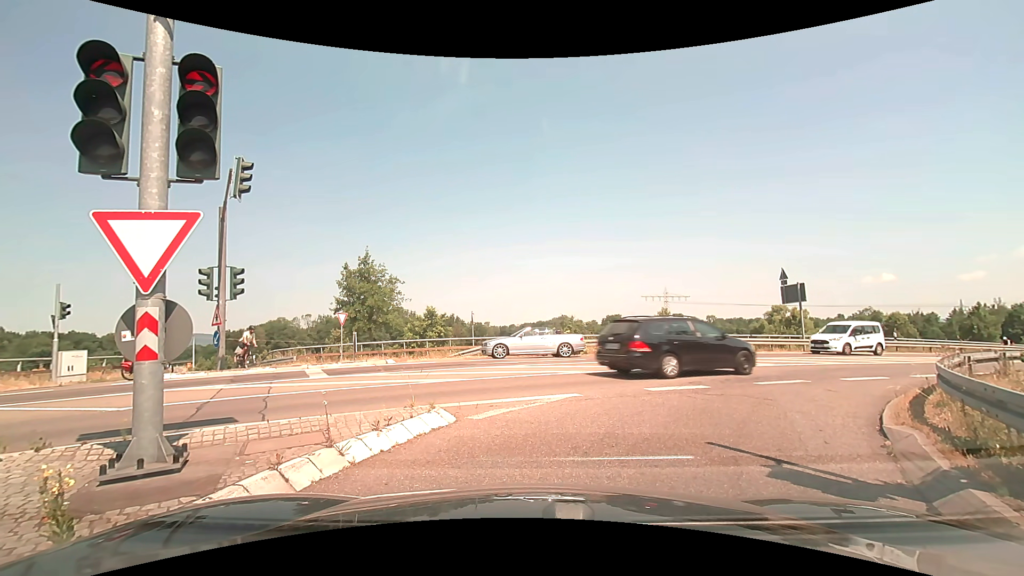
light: Day
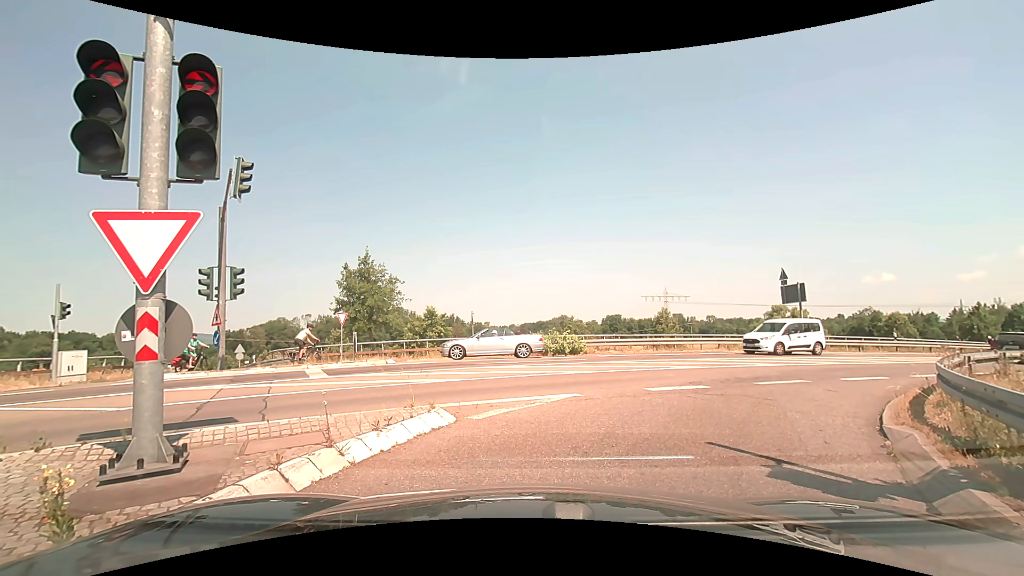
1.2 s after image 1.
(0.0, 0.0) m; 0°
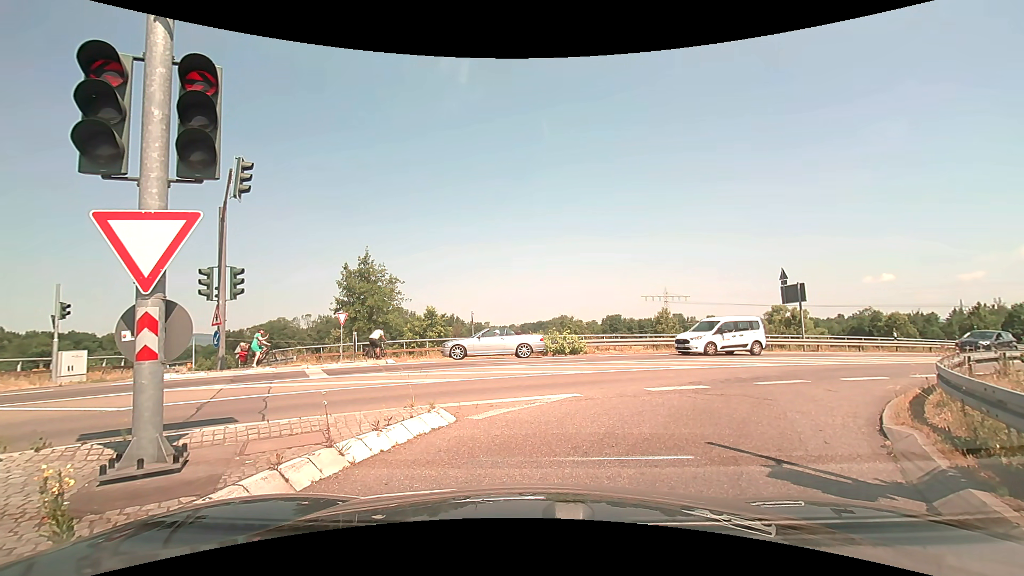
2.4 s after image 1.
(0.0, 0.0) m; 0°
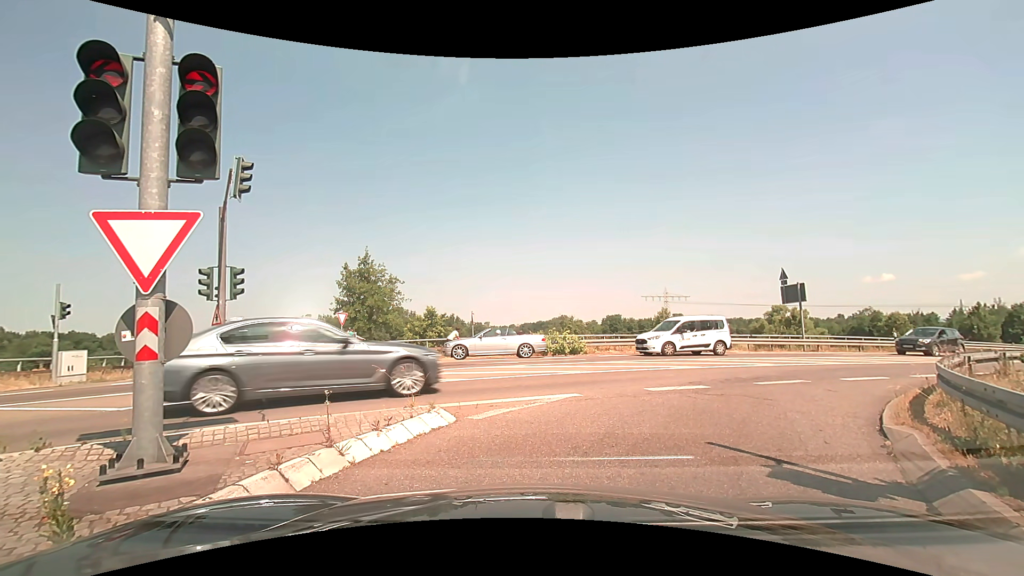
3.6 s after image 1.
(0.0, 0.0) m; 0°
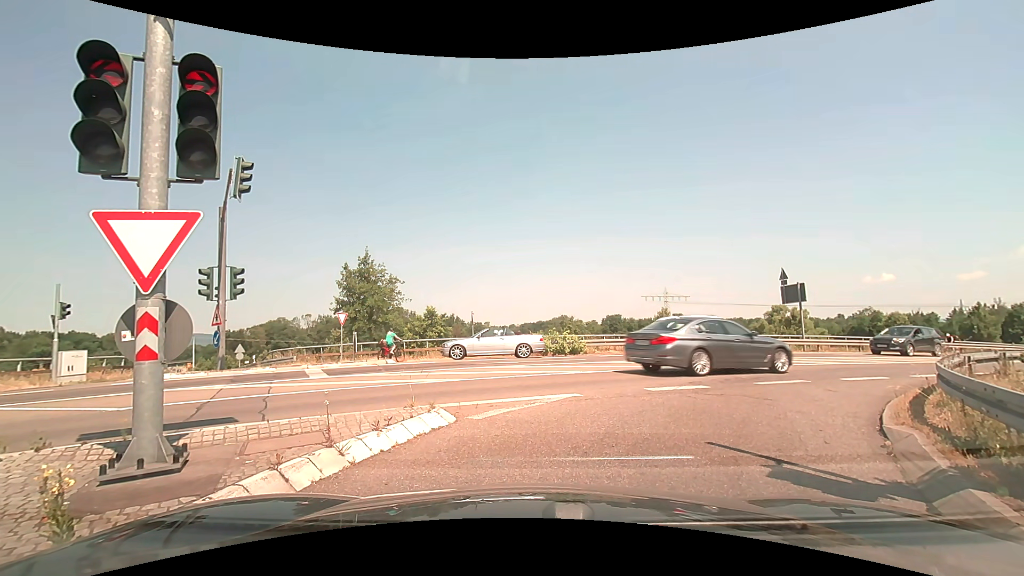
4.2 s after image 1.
(0.0, 0.0) m; 0°
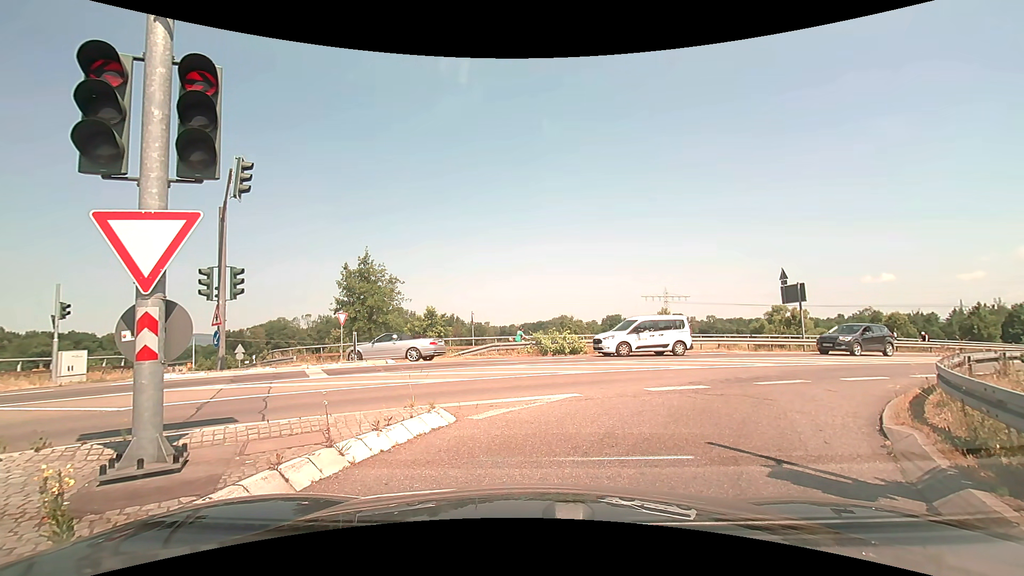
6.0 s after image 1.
(0.0, 0.0) m; 0°
